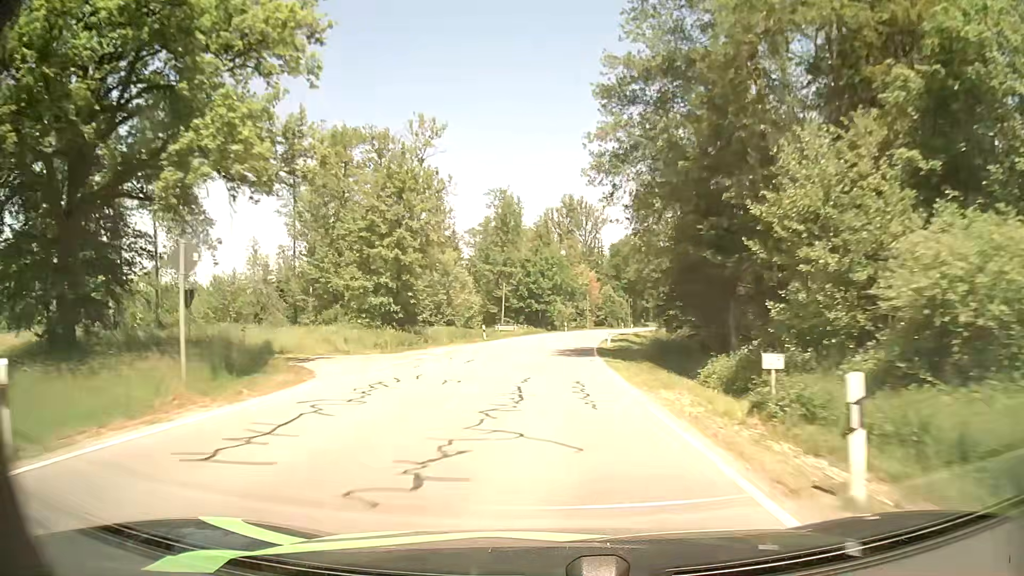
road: secondary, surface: asphalt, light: Day
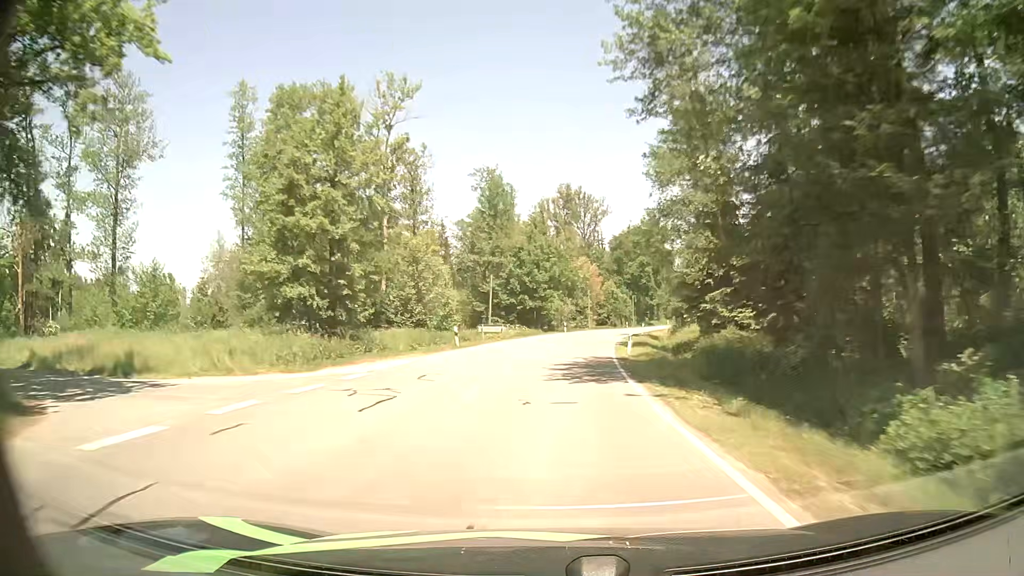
(0.0, +12.0) m; 0°
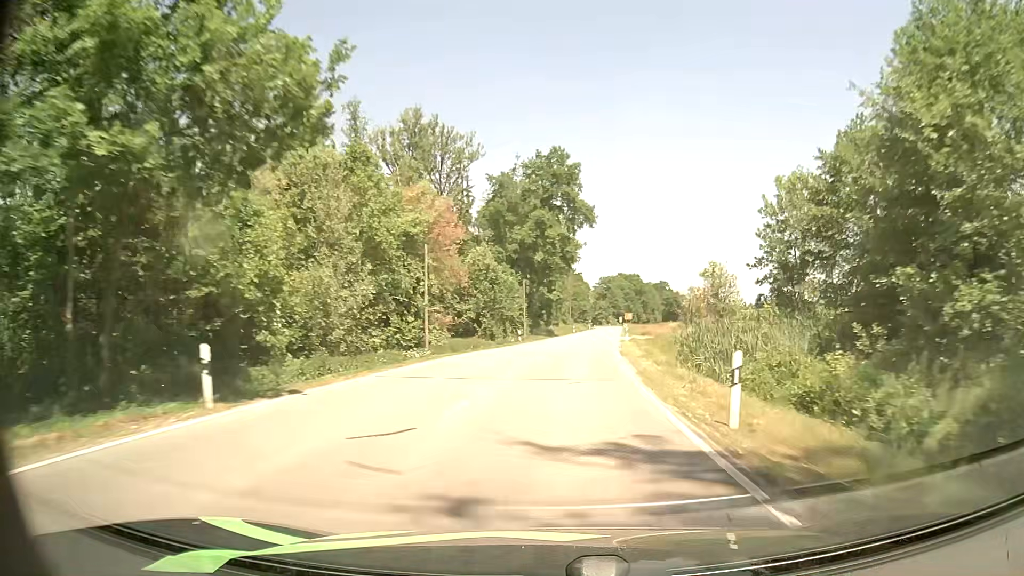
(+4.5, +59.0) m; +10°
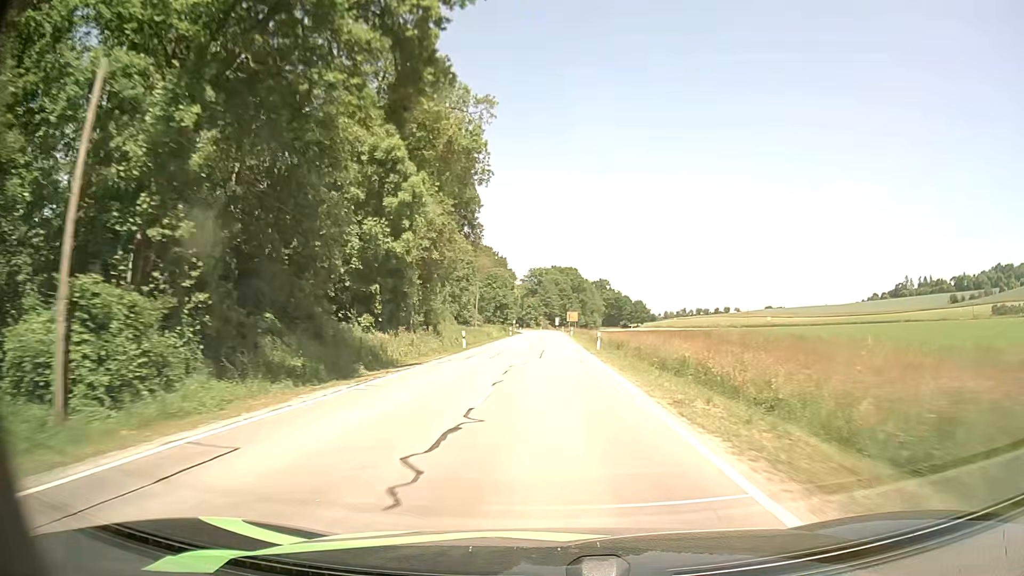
(+4.6, +59.1) m; +6°
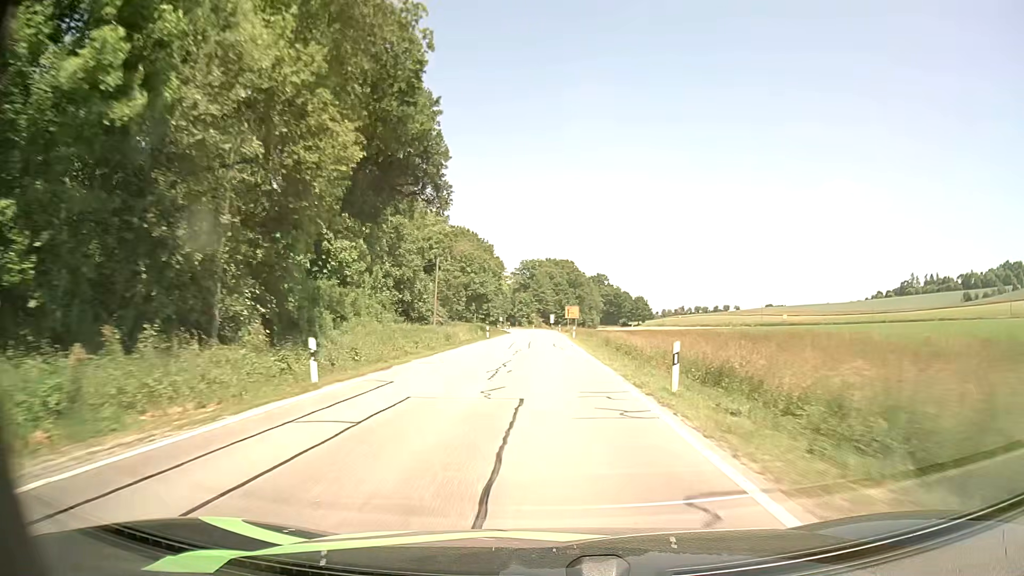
(+0.3, +24.1) m; +1°
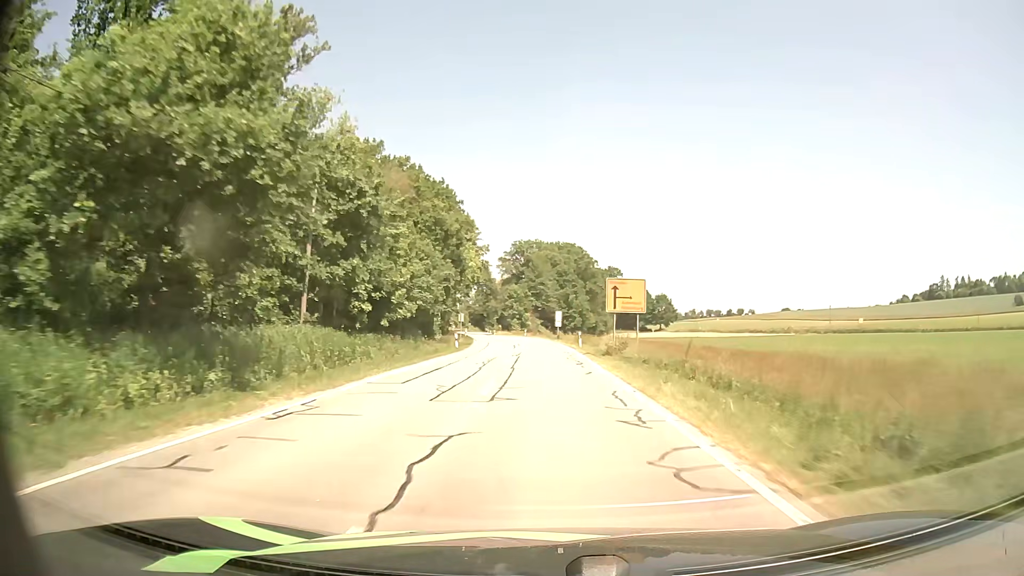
(-0.5, +58.9) m; 0°
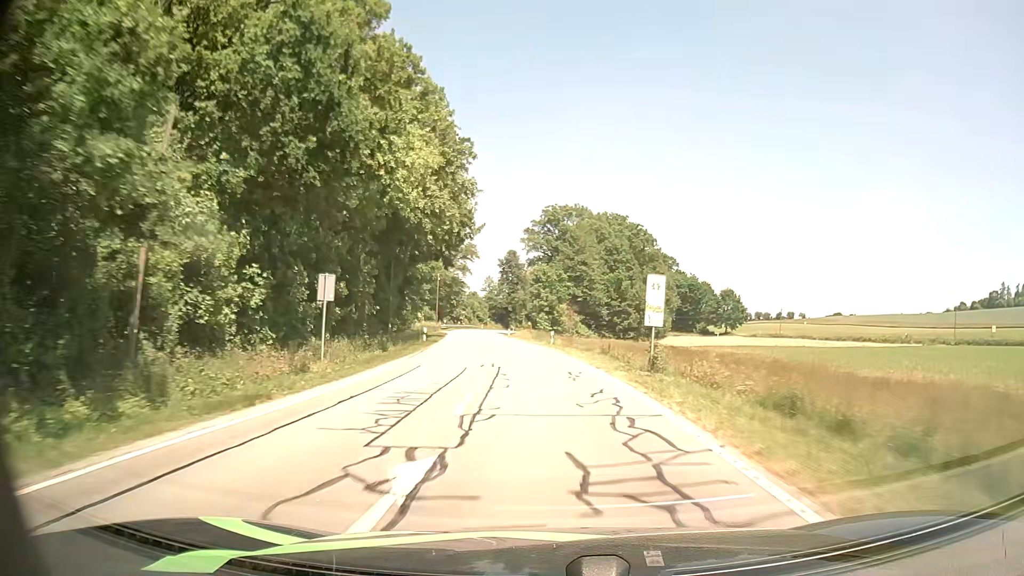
(-0.6, +46.4) m; -2°
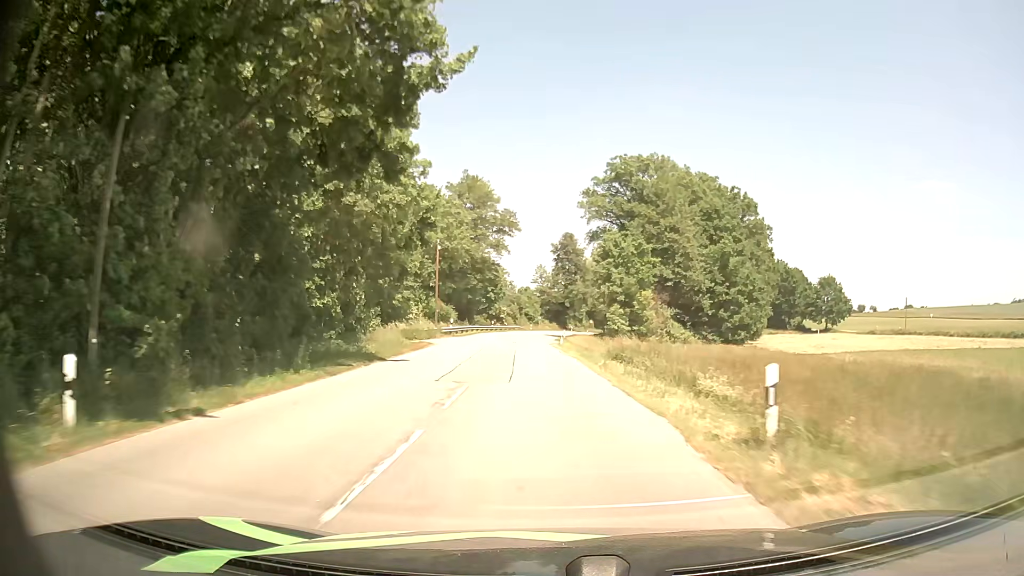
(-1.5, +34.8) m; -5°
